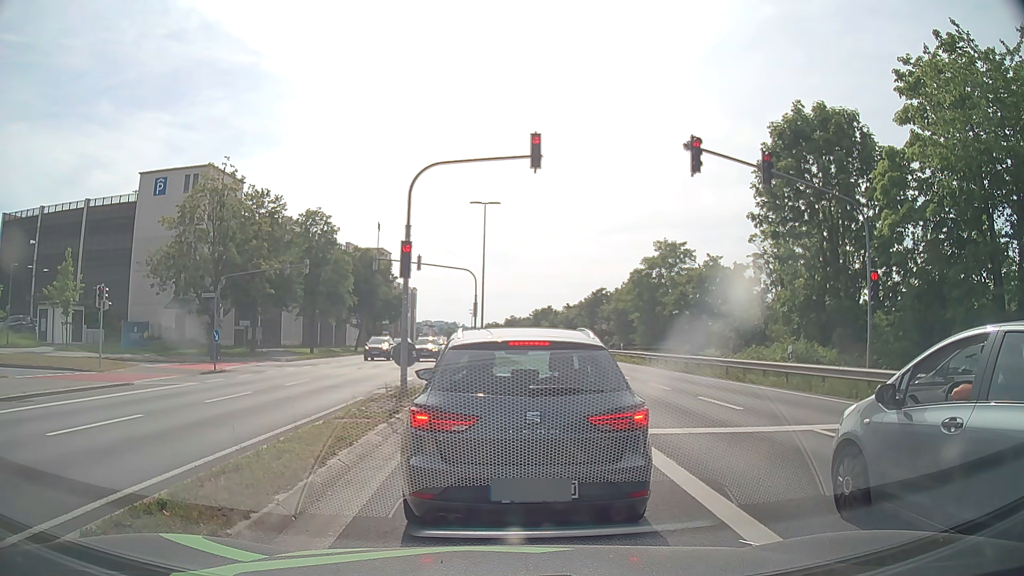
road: primary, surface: asphalt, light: Day
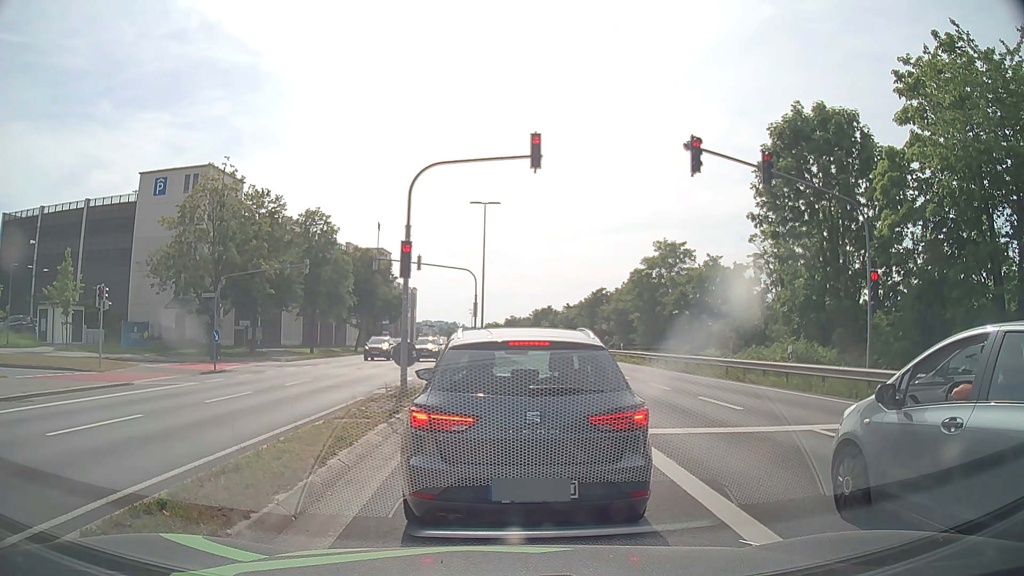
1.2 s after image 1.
(0.0, 0.0) m; 0°
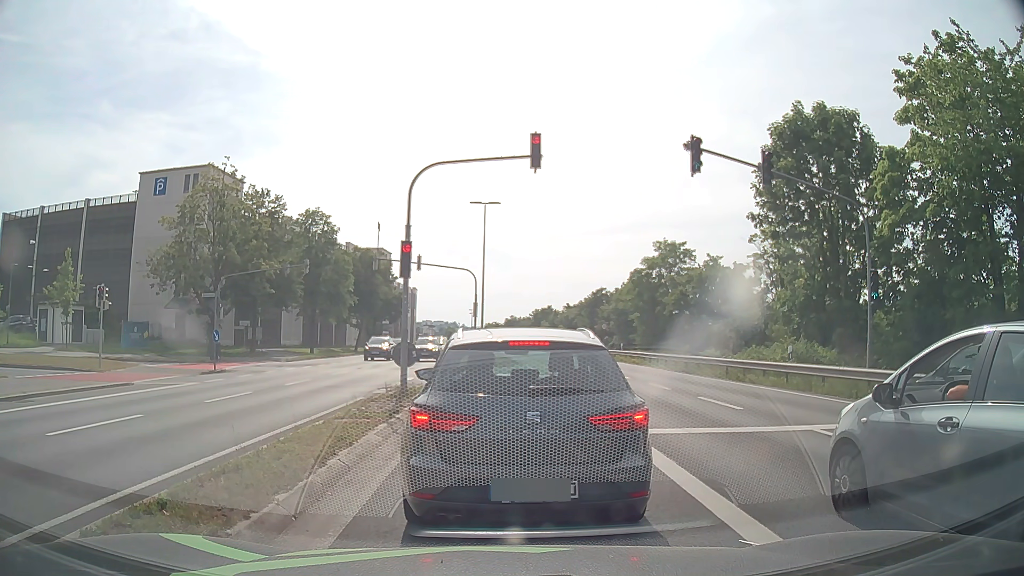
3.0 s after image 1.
(0.0, 0.0) m; 0°
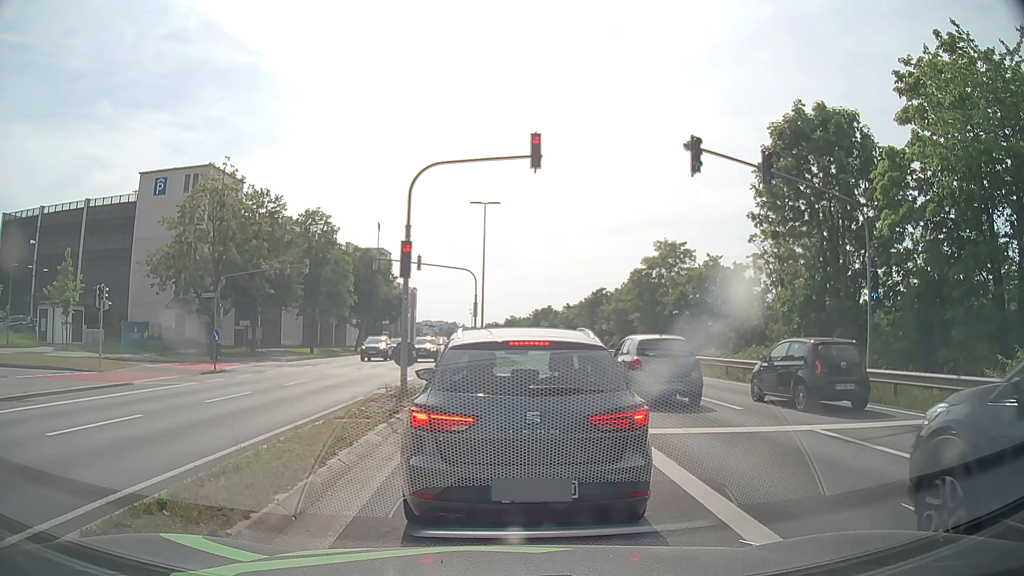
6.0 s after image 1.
(0.0, 0.0) m; 0°
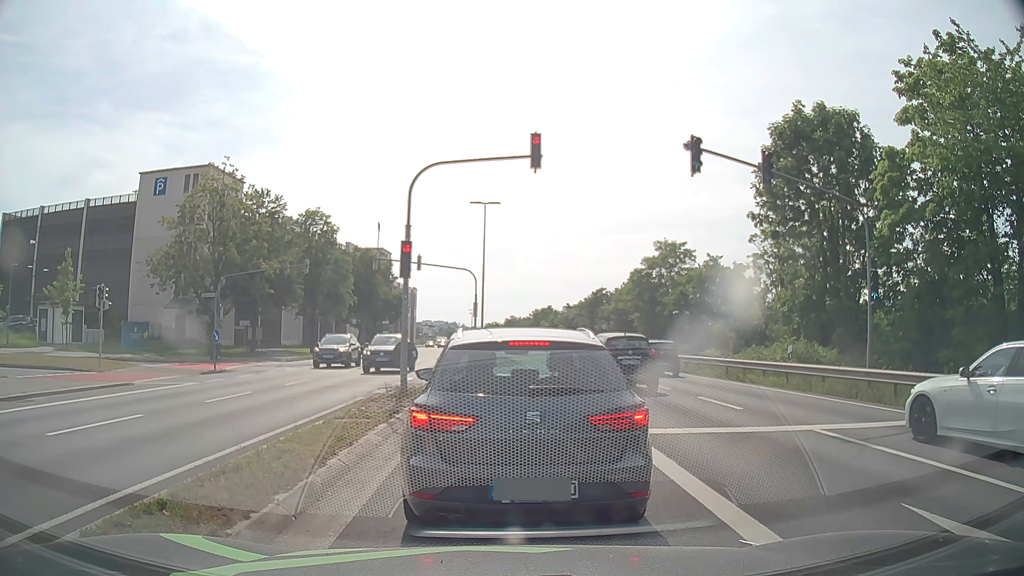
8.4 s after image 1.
(0.0, 0.0) m; 0°
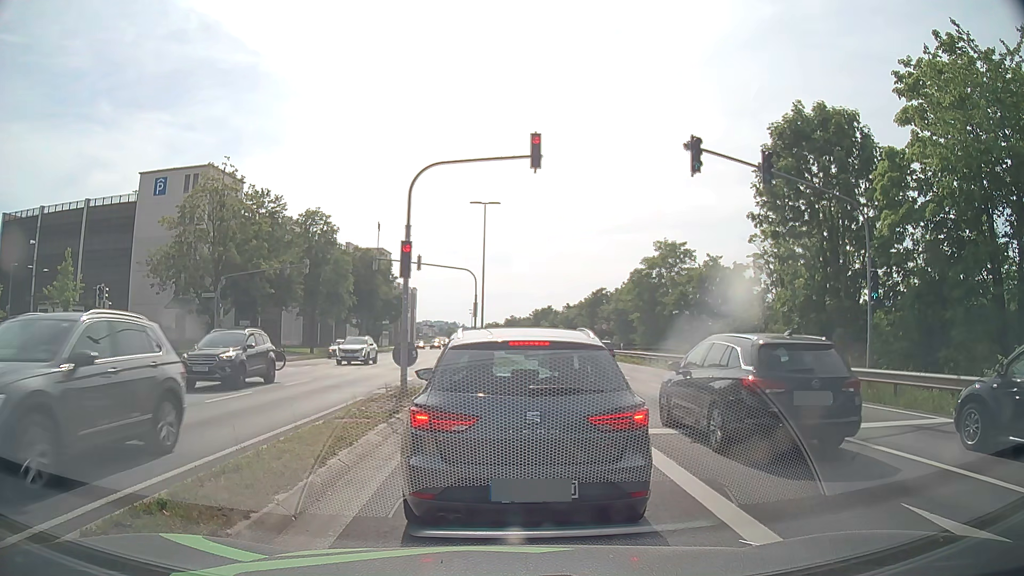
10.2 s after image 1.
(0.0, 0.0) m; 0°
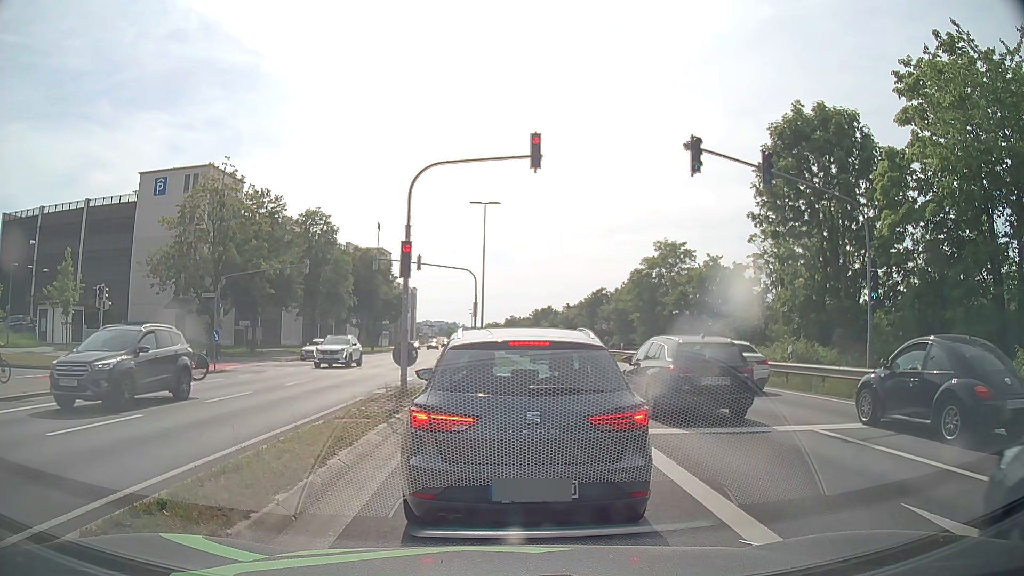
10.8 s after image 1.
(0.0, 0.0) m; 0°
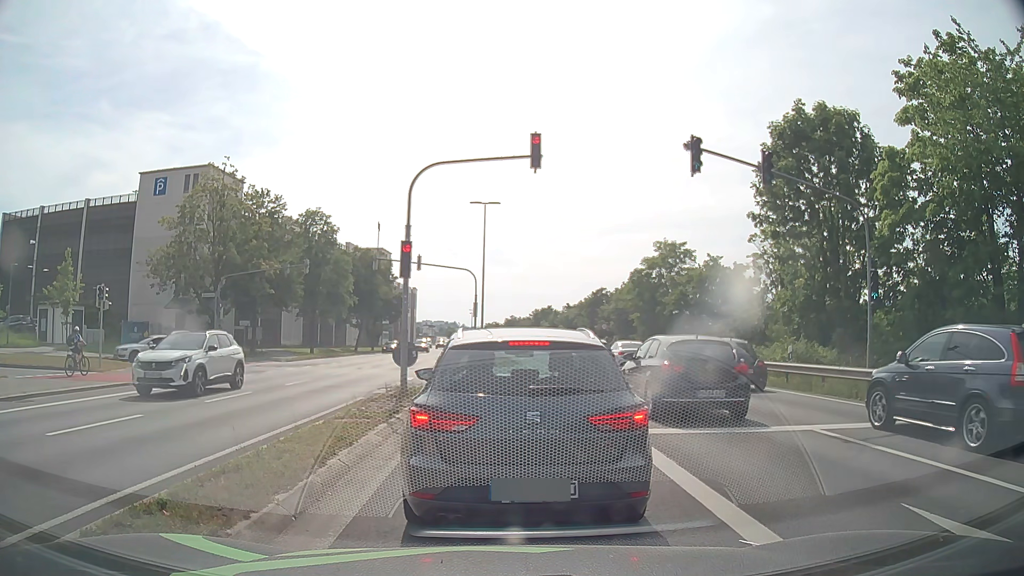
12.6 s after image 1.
(0.0, 0.0) m; 0°
